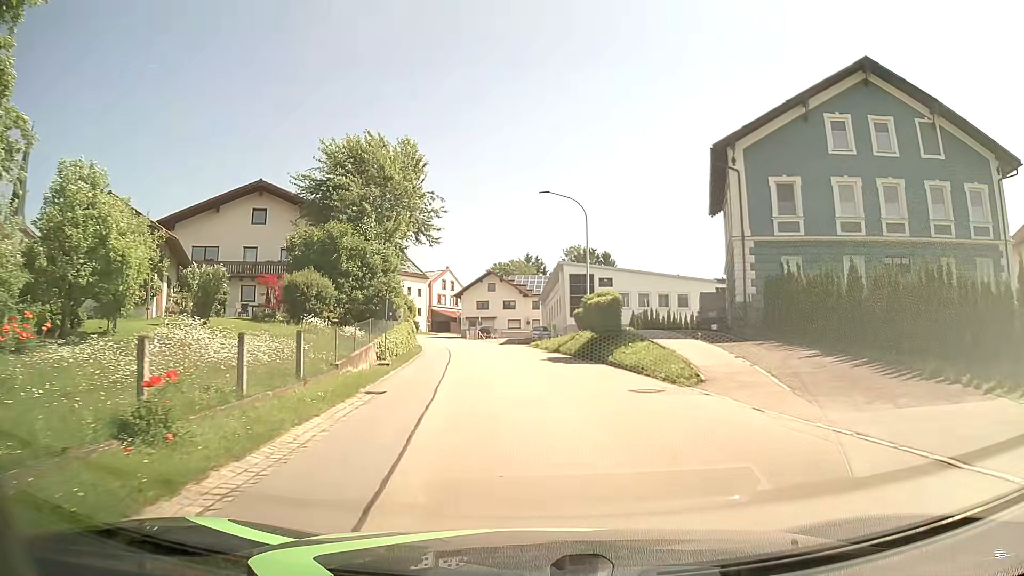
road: secondary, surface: asphalt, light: Day
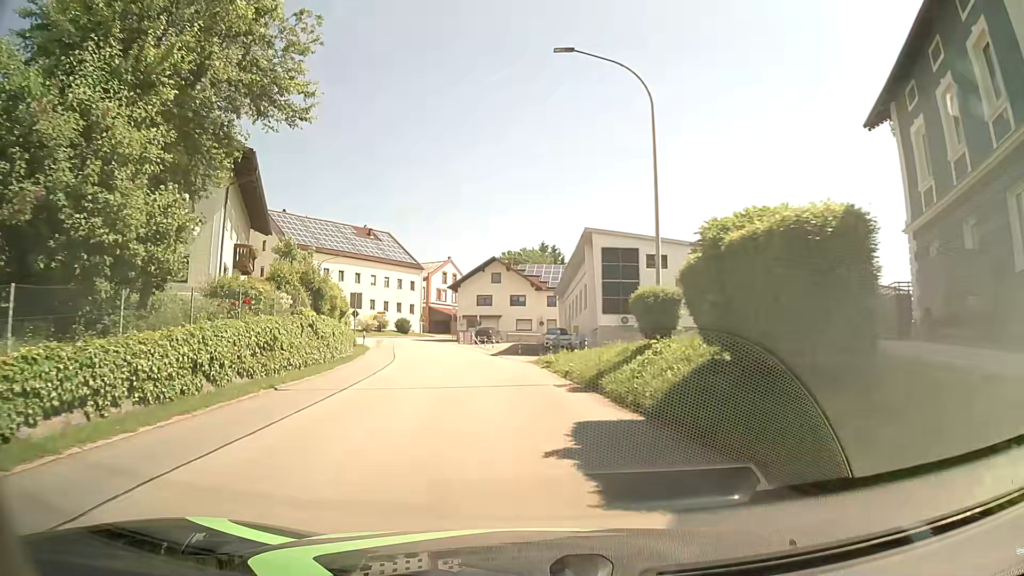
(+0.3, +20.4) m; -2°
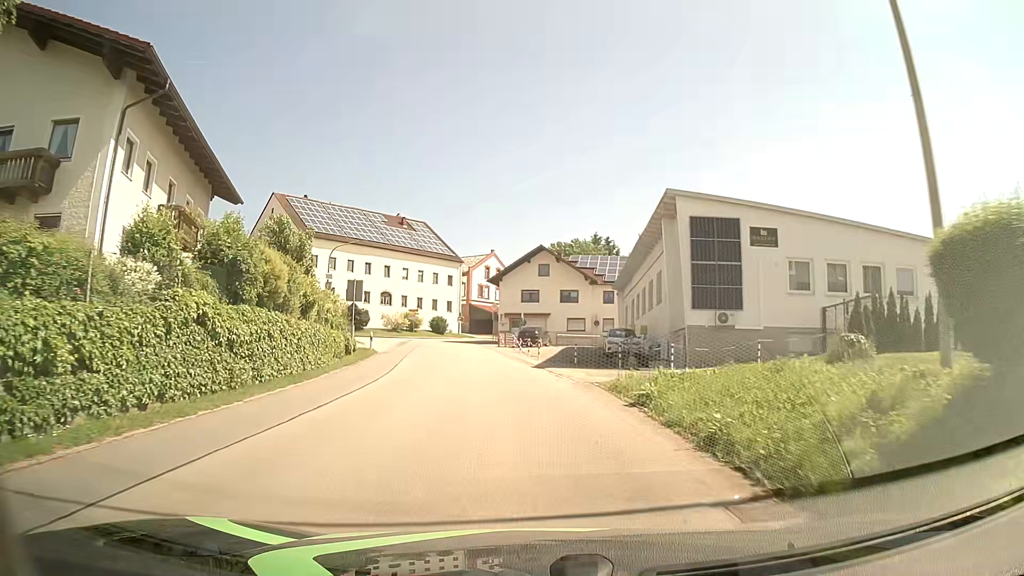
(-0.4, +10.8) m; -4°
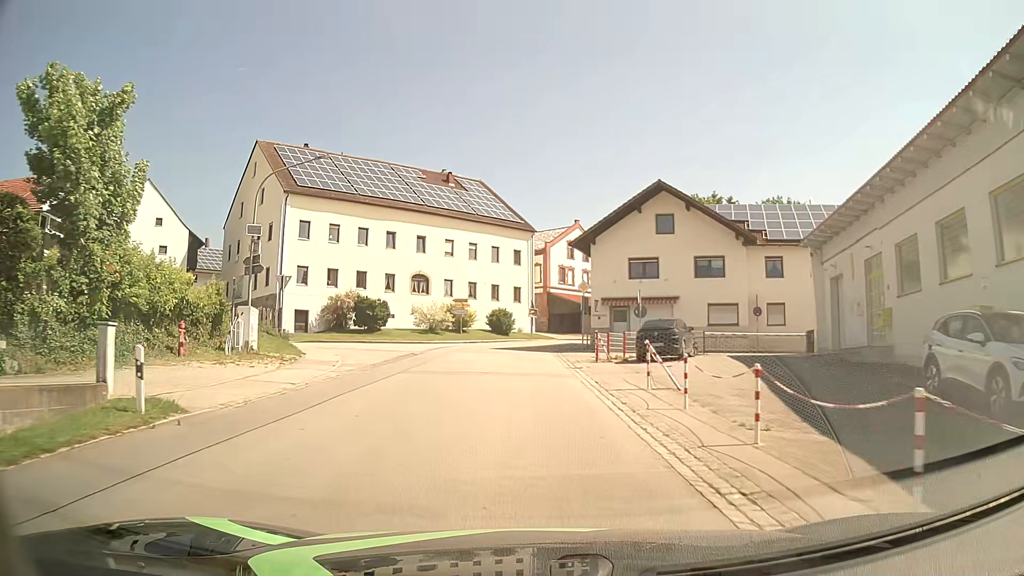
(-1.7, +27.2) m; -8°
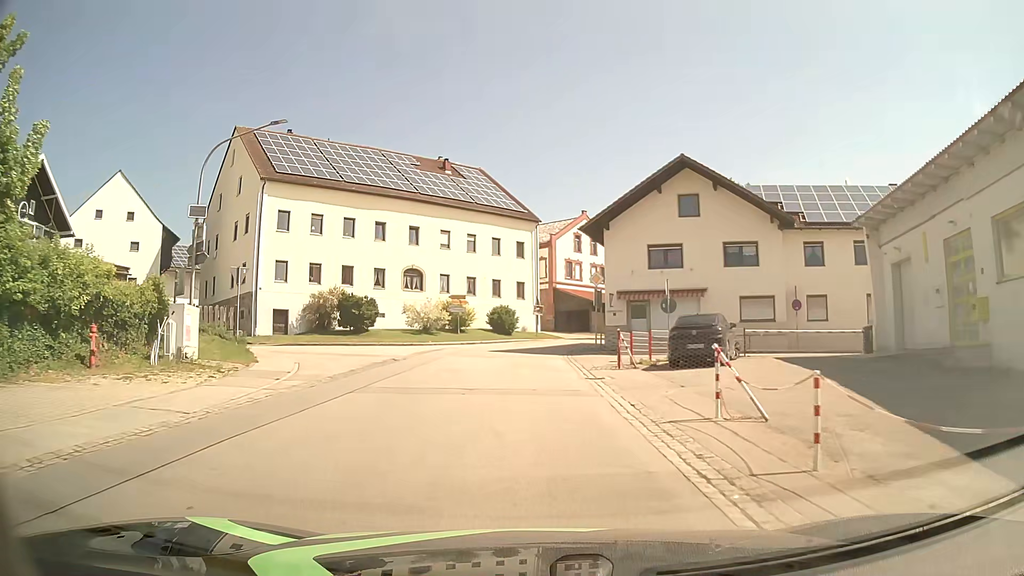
(+0.1, +5.2) m; 0°
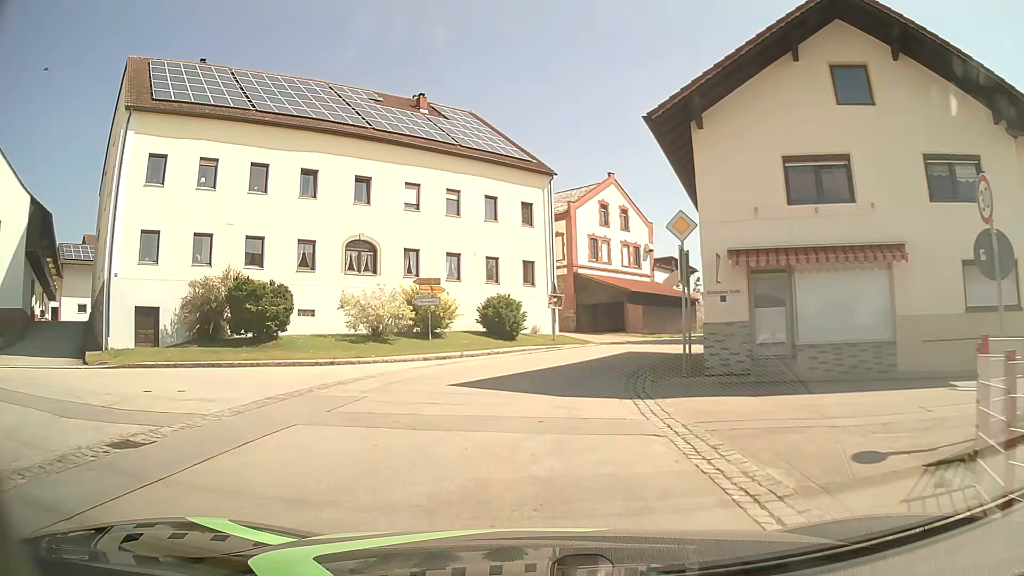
(-0.2, +17.8) m; -1°
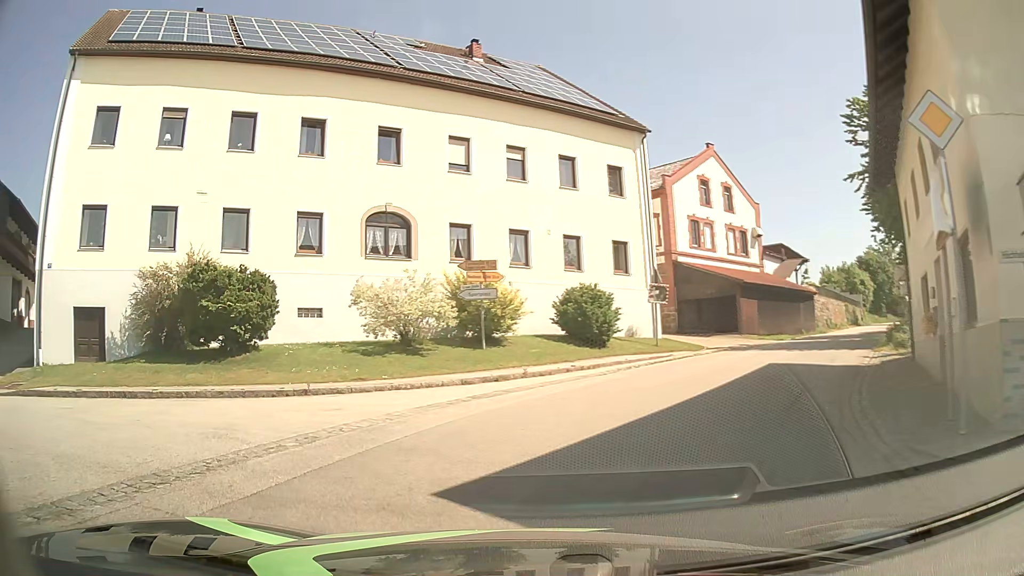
(-0.2, +9.0) m; -8°
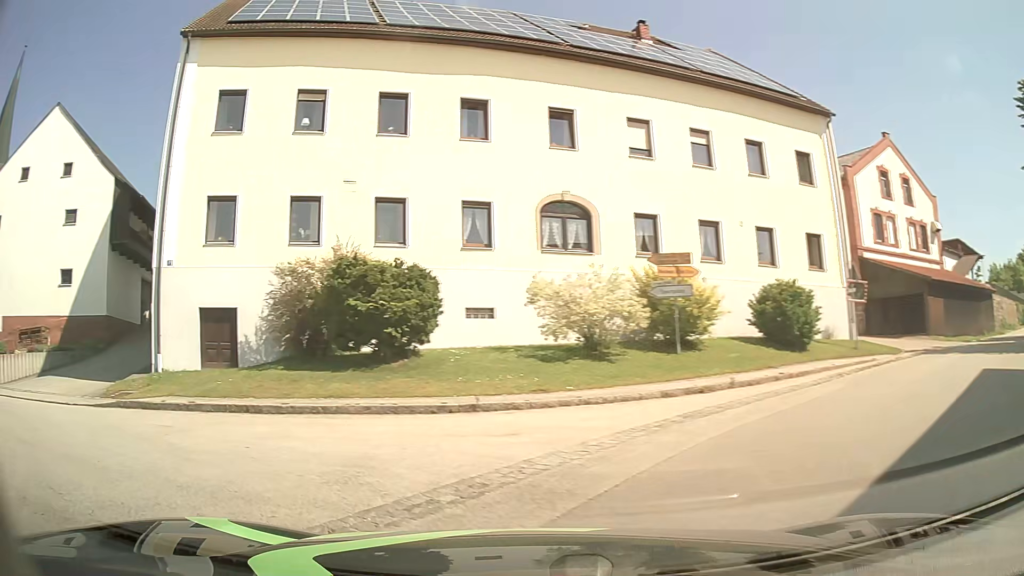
(-0.3, +2.5) m; -14°
